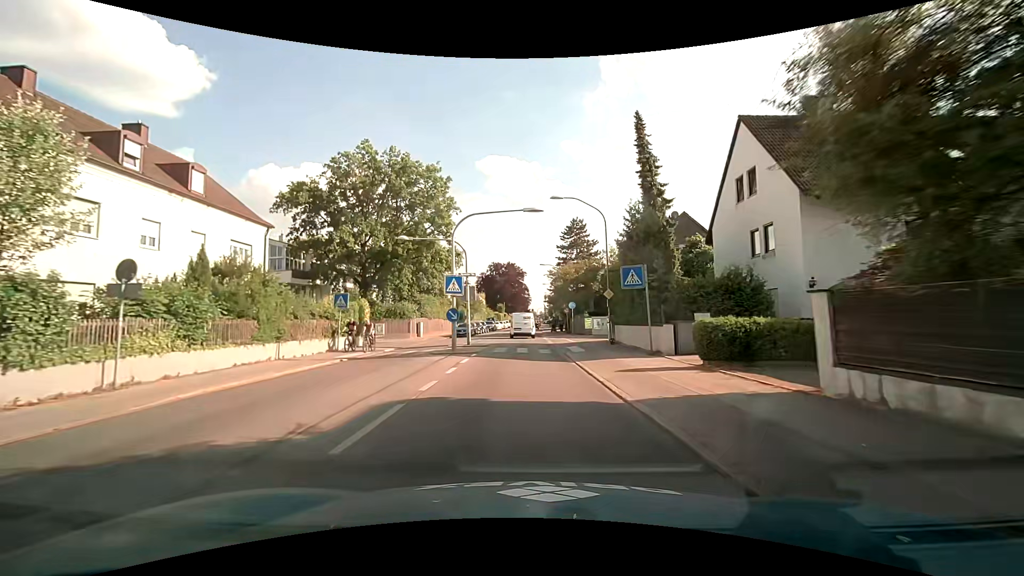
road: secondary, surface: asphalt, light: Day
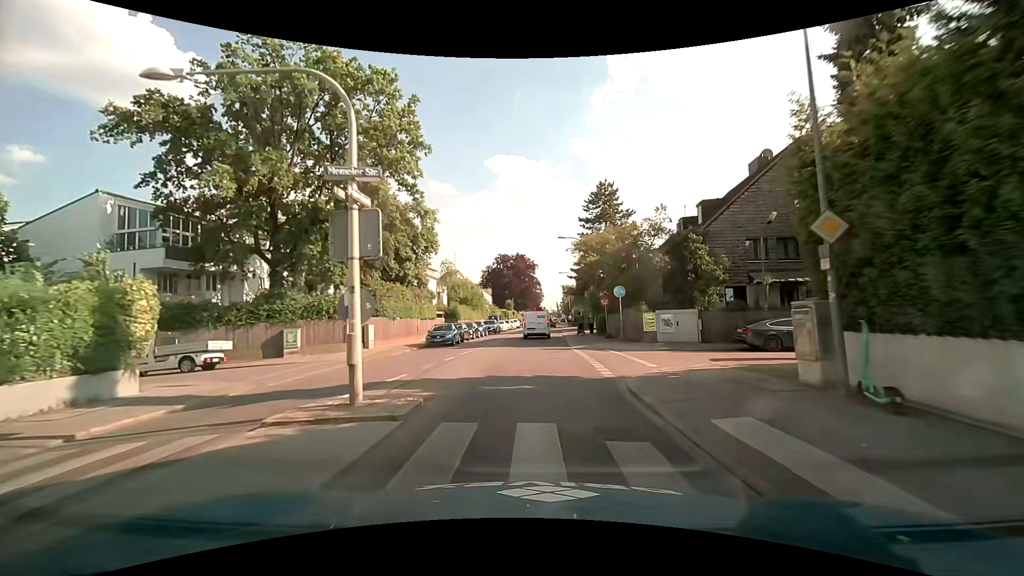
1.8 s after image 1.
(-0.4, +18.7) m; -2°
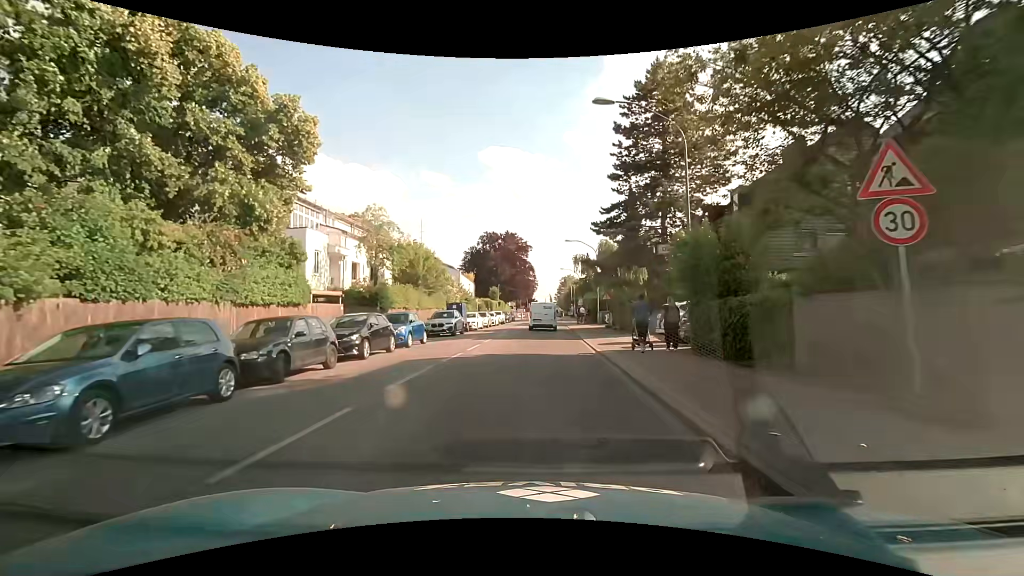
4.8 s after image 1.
(+0.1, +25.3) m; +1°
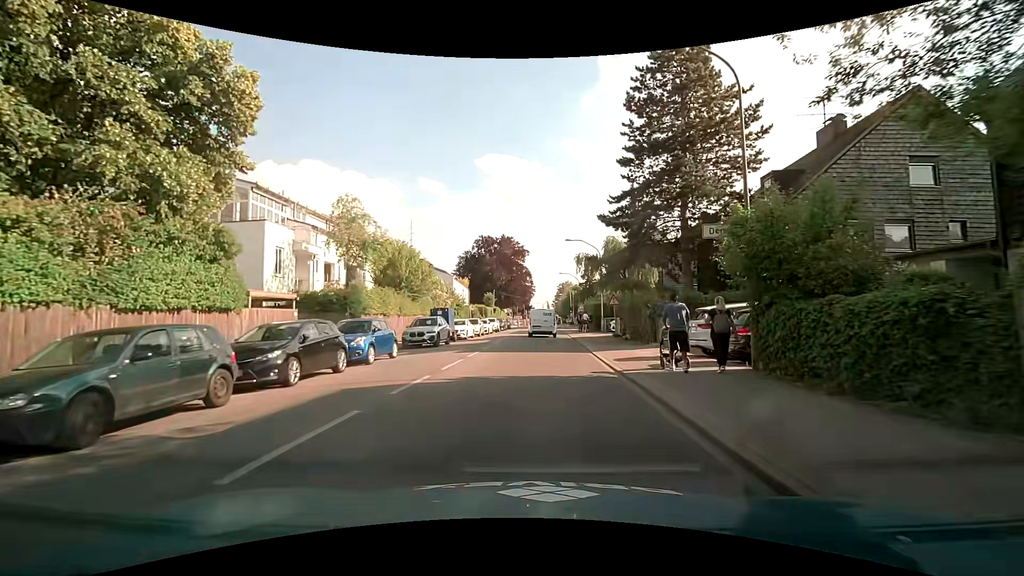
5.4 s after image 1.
(0.0, +4.5) m; +1°
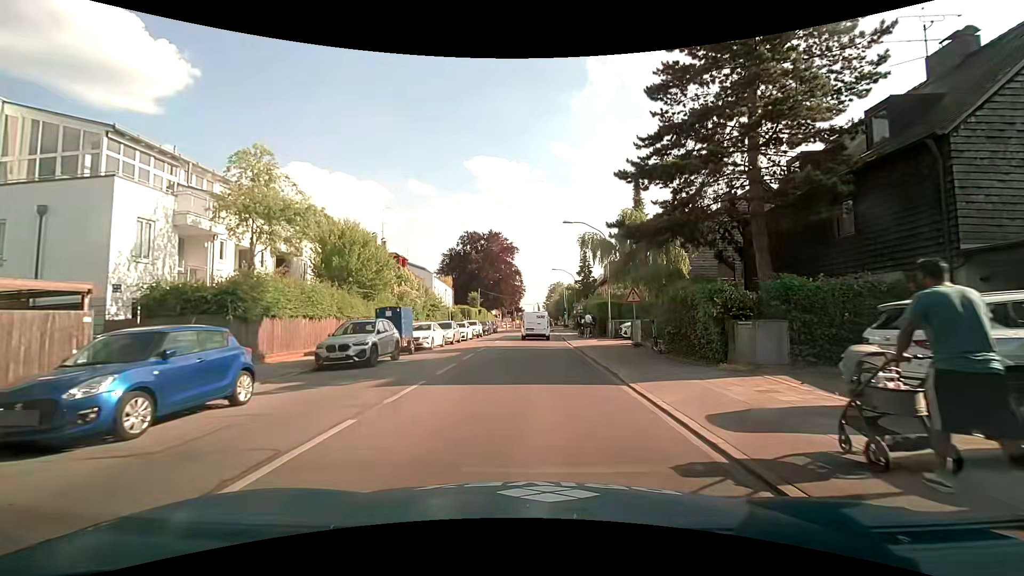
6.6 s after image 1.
(+0.1, +9.0) m; +1°
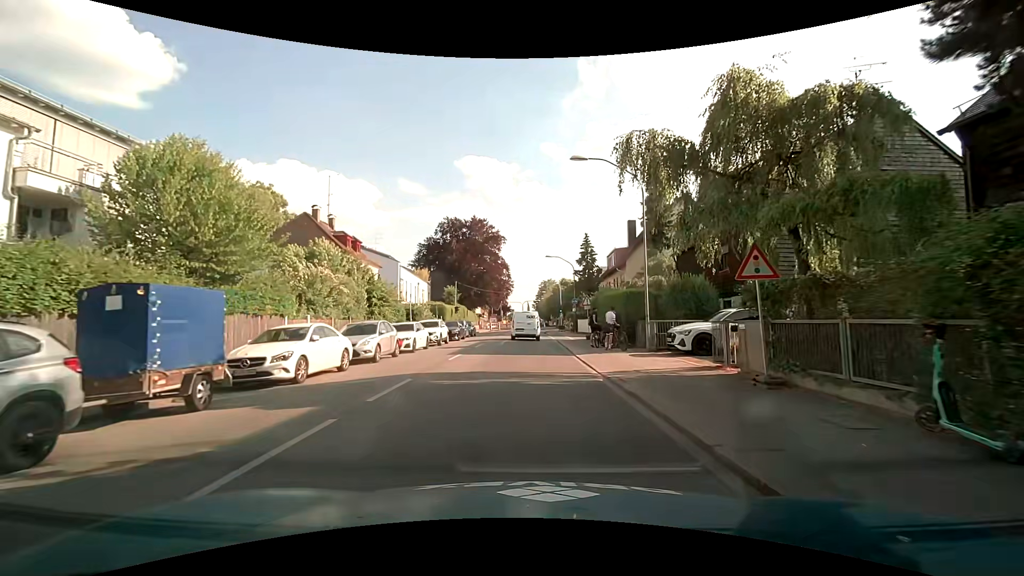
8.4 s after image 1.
(0.0, +13.6) m; +1°
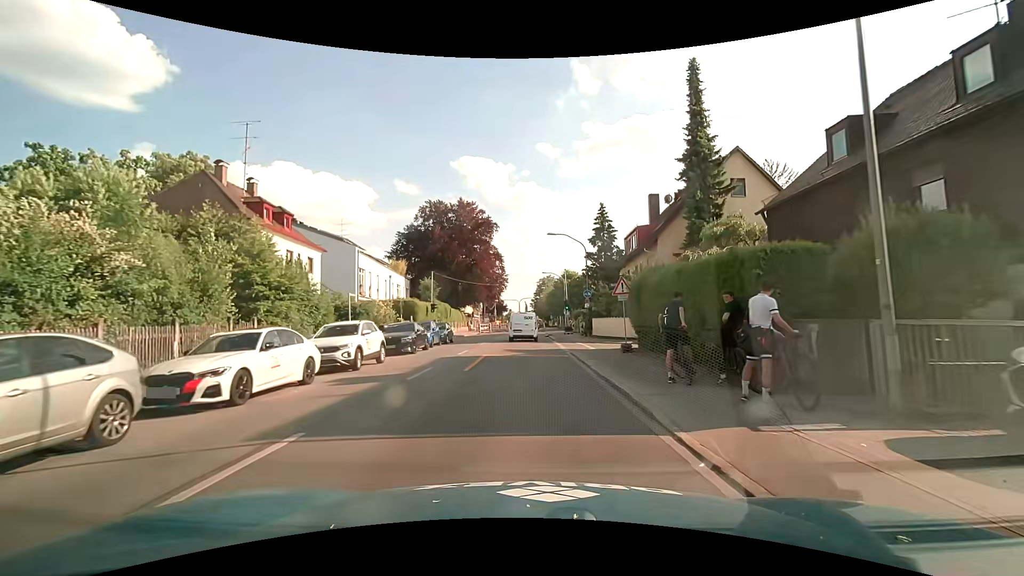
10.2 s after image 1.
(+0.1, +13.6) m; +1°
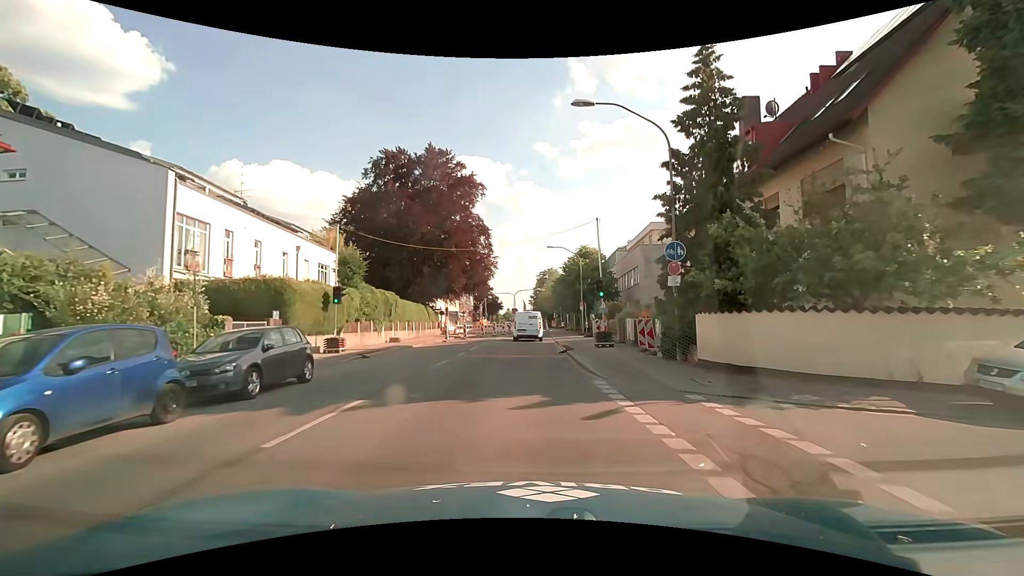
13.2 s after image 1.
(-0.1, +23.7) m; 0°
(0, +10) (0, +20) (0, +30) (0, +40) (0, +50) (+1, +60) (+1, +70) (0, +80) (0, +90) (-1, +100) m
